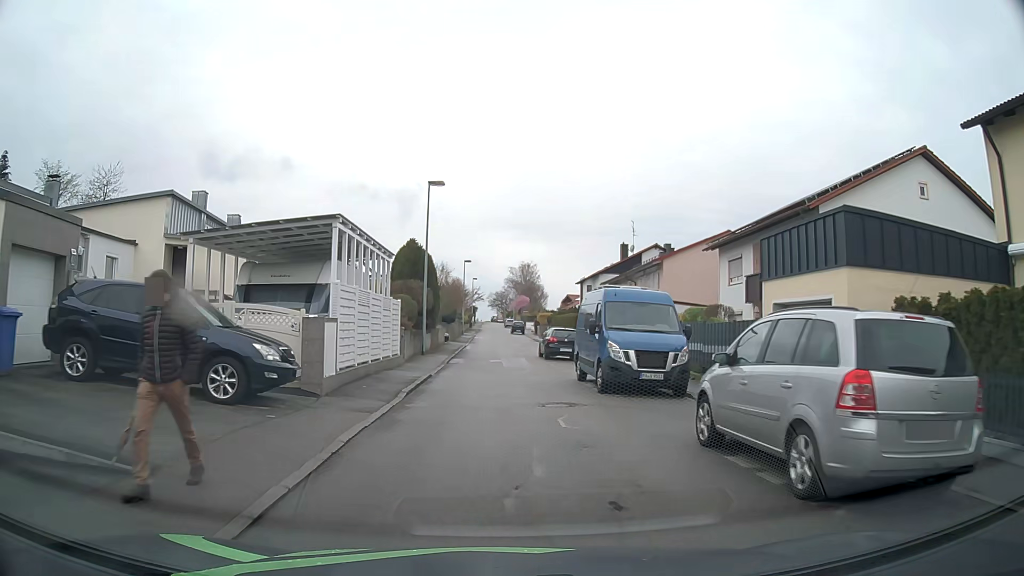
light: Day
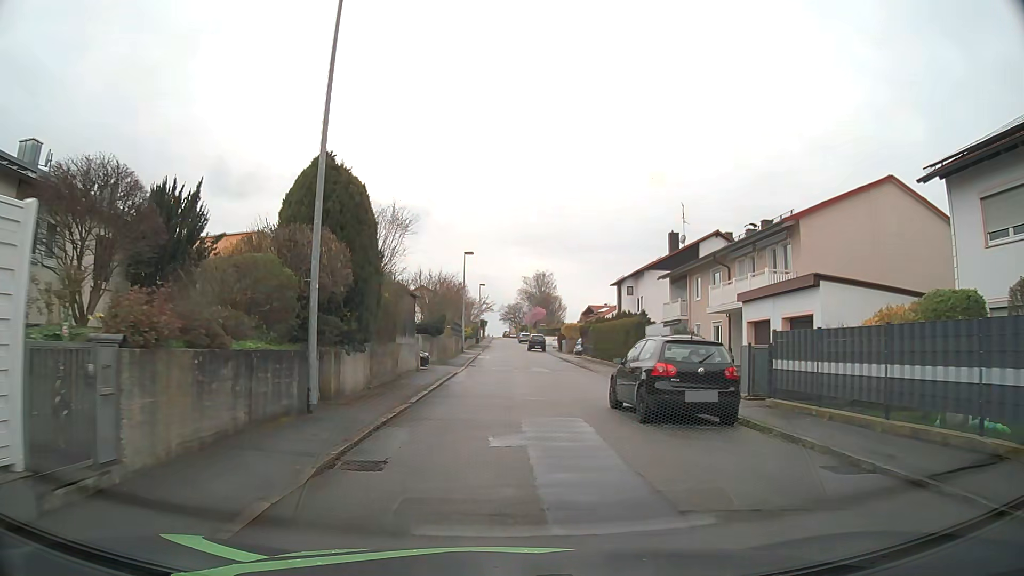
(-0.2, +19.8) m; -1°
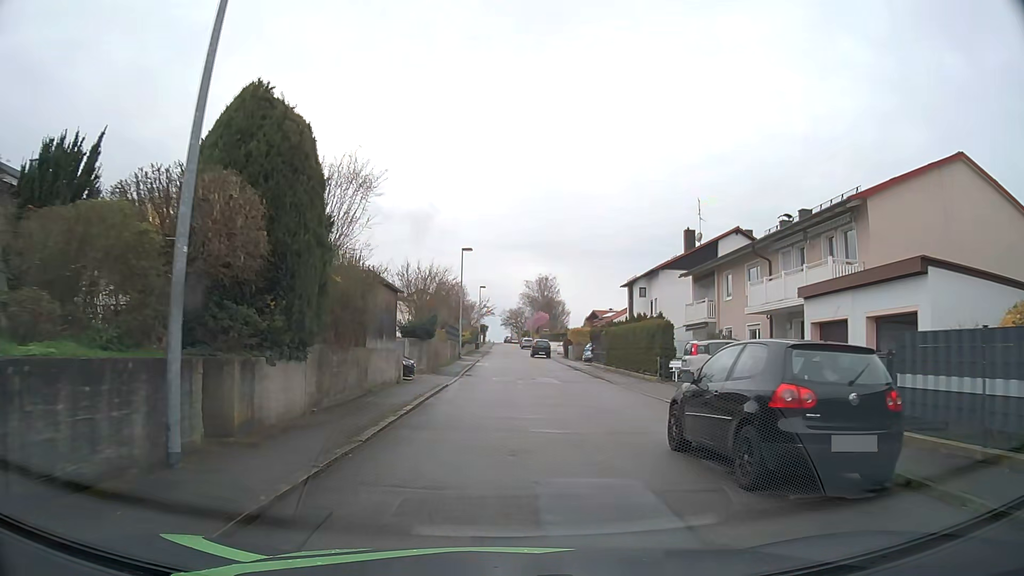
(0.0, +5.2) m; 0°
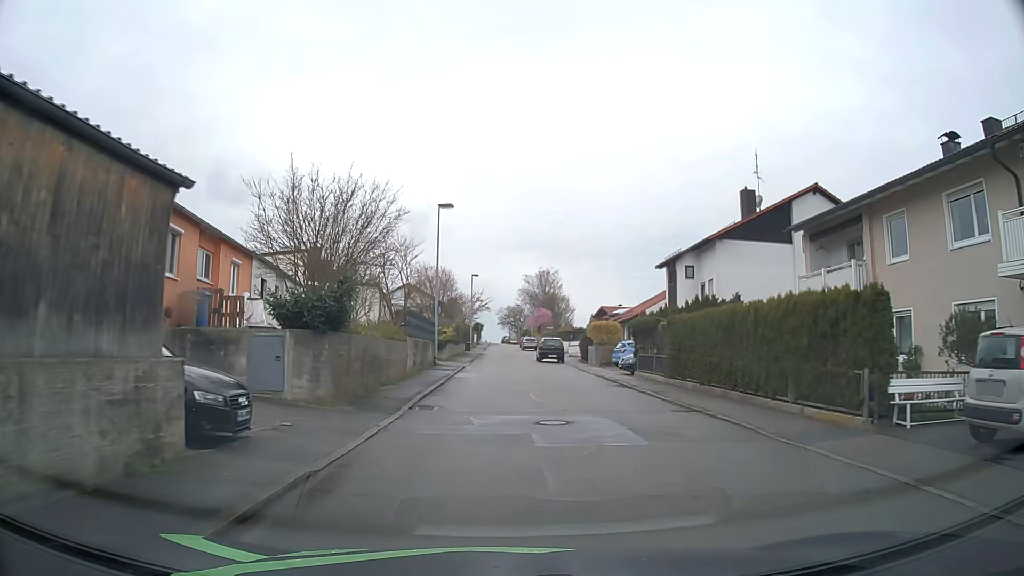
(0.0, +15.9) m; 0°
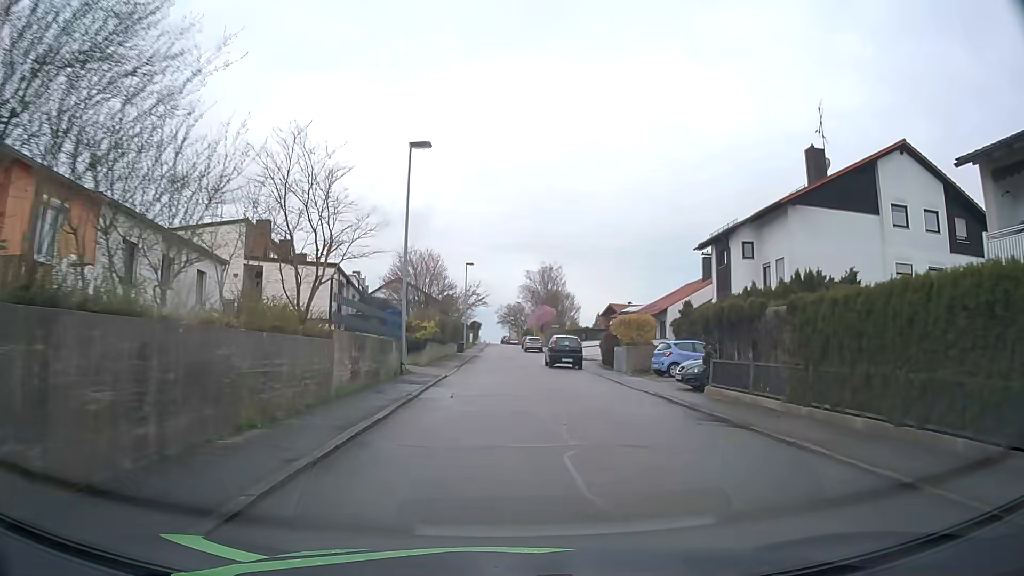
(0.0, +10.7) m; 0°
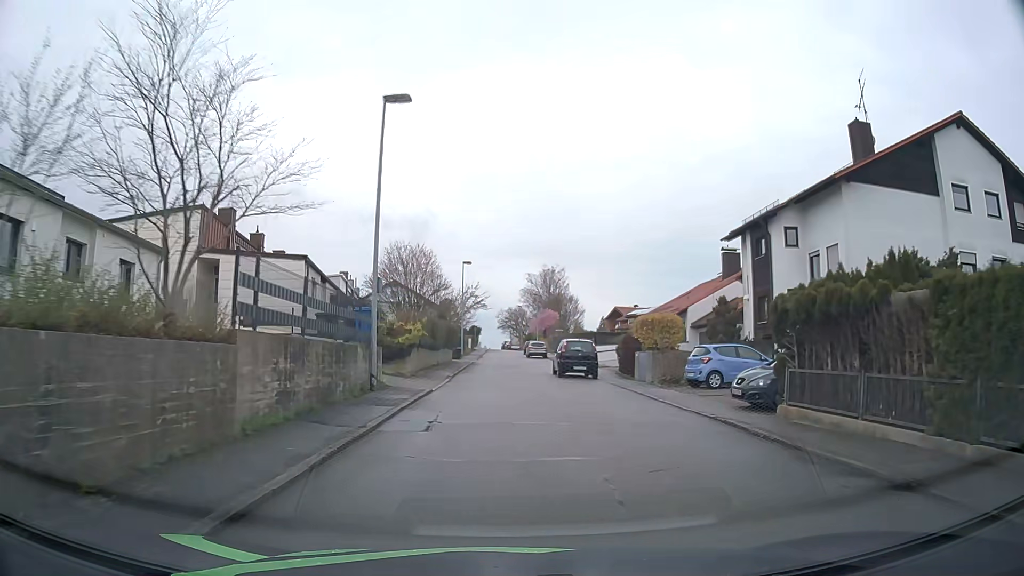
(0.0, +5.3) m; 0°
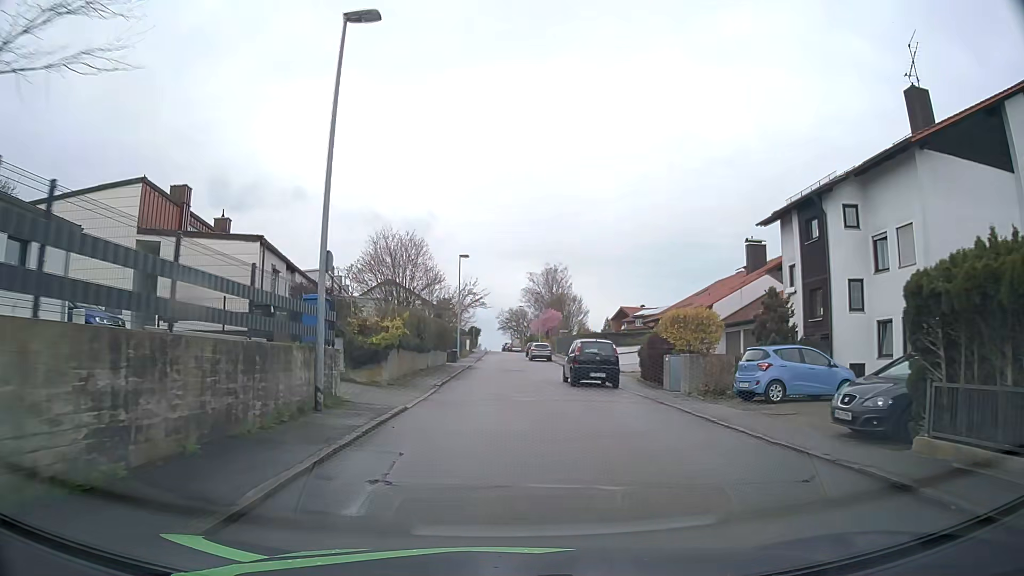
(0.0, +5.2) m; 0°
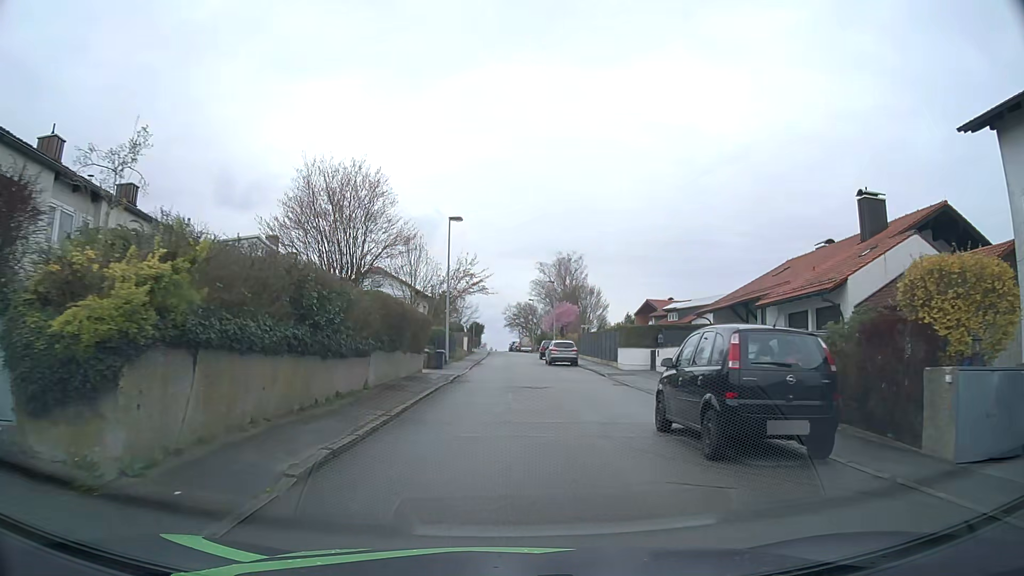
(-0.1, +15.4) m; -1°
